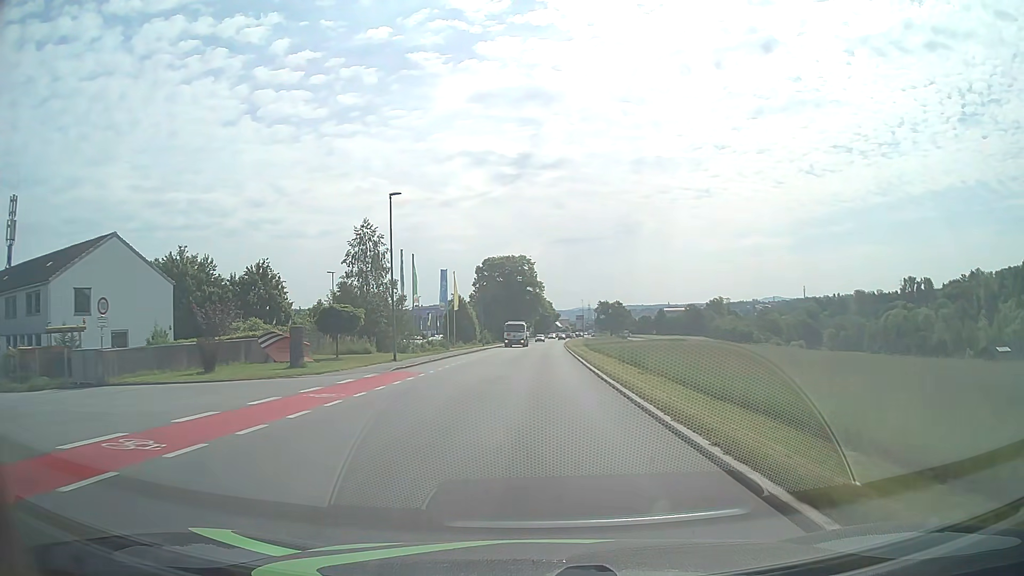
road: tertiary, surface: asphalt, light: Day
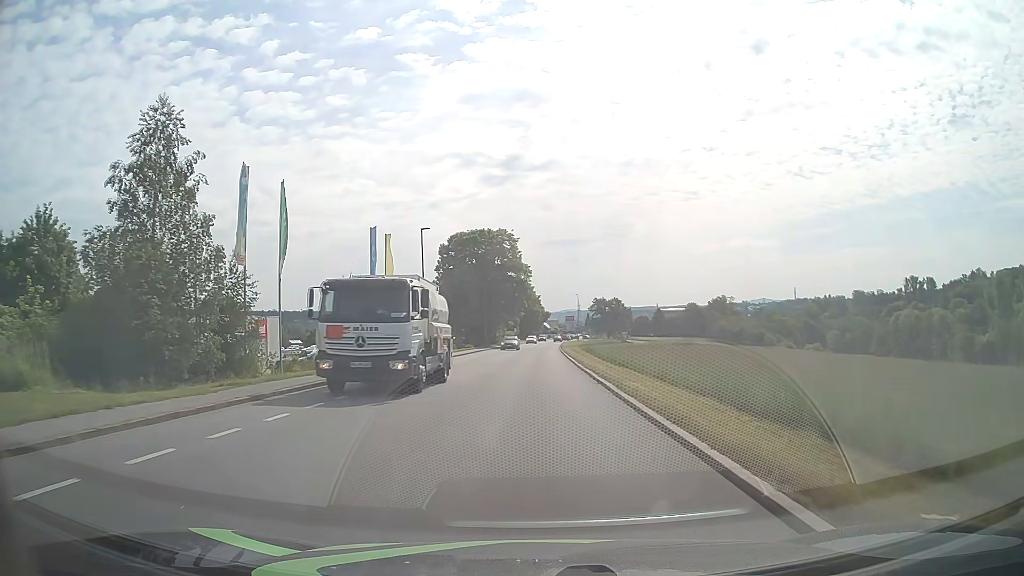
(+0.2, +30.6) m; +1°
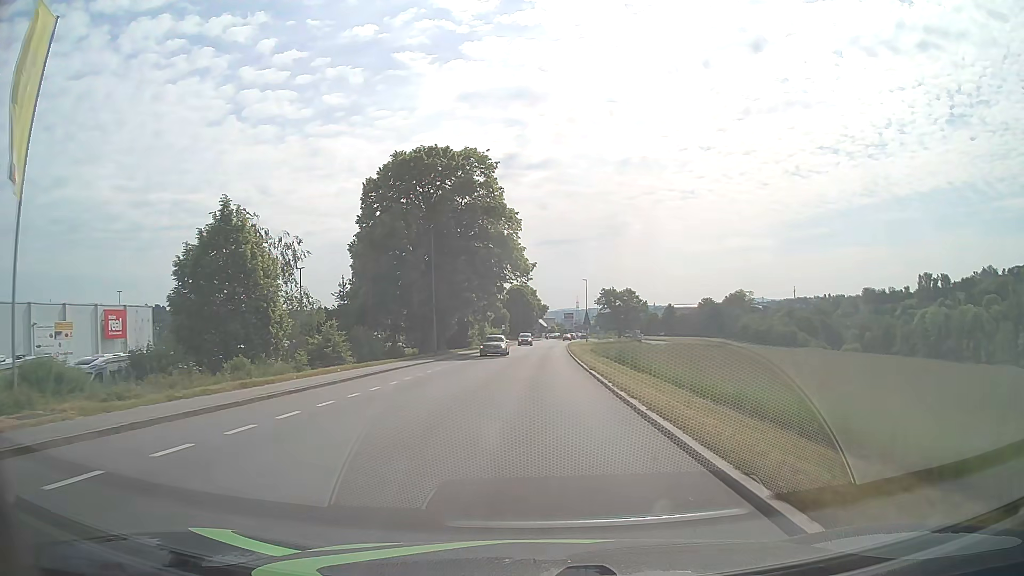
(+0.1, +37.6) m; 0°
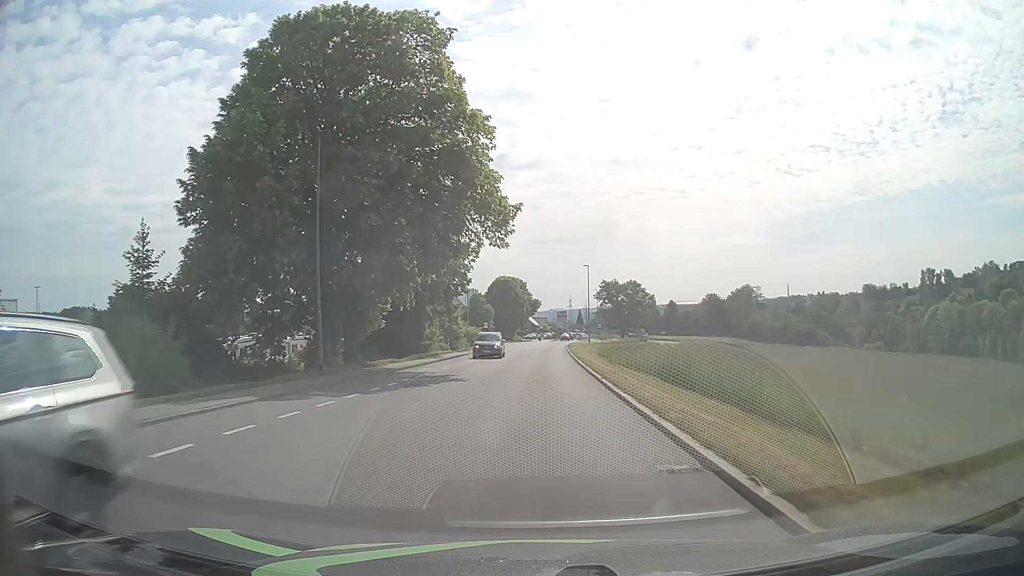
(+0.2, +22.2) m; +1°
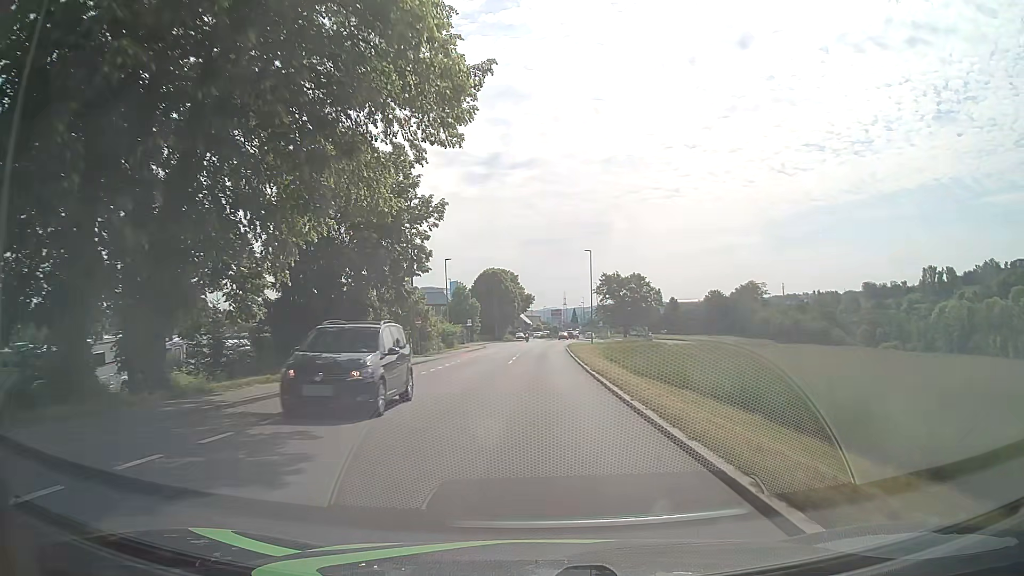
(+0.1, +14.7) m; 0°
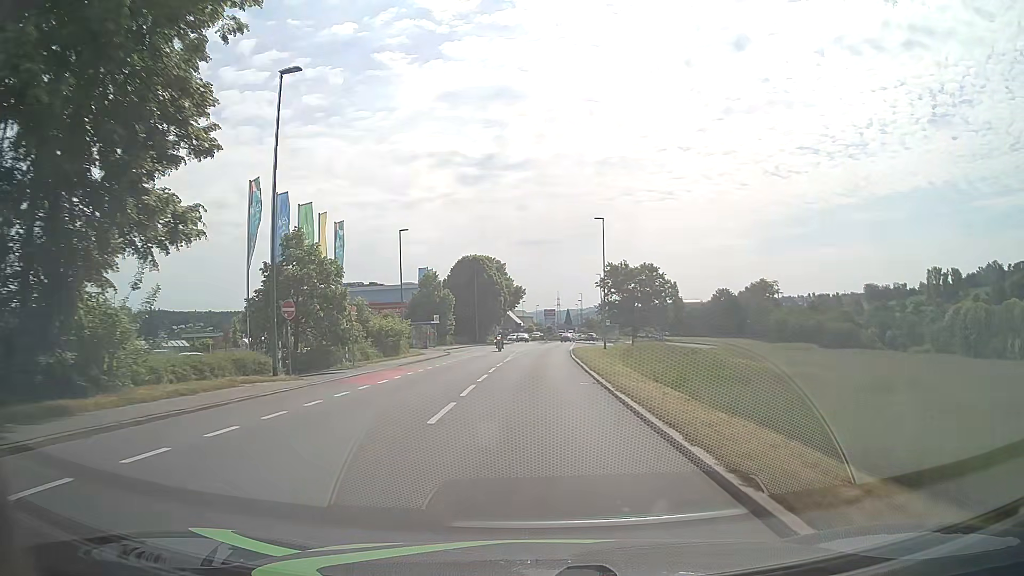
(+0.2, +21.8) m; +2°
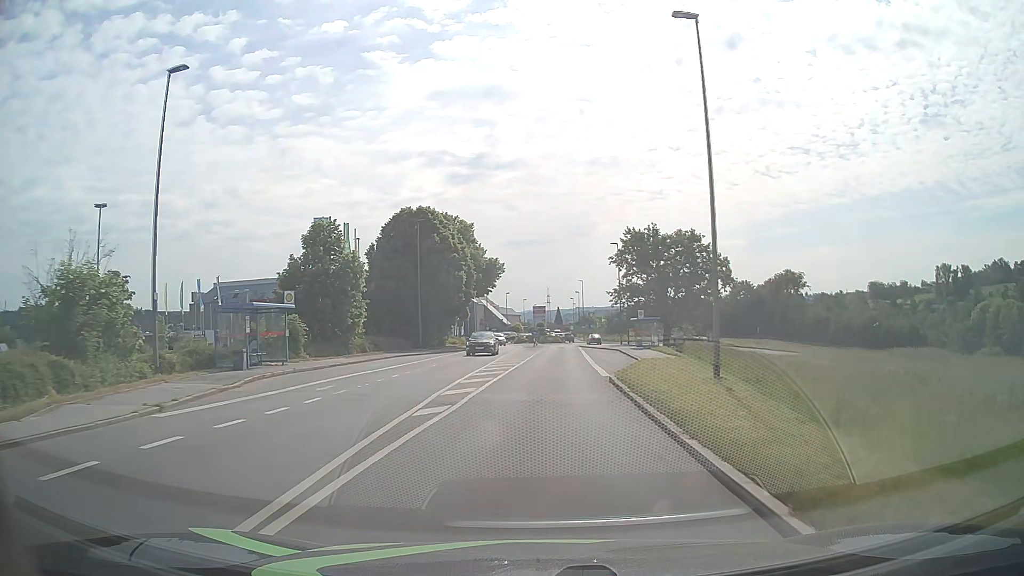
(-0.1, +35.3) m; 0°
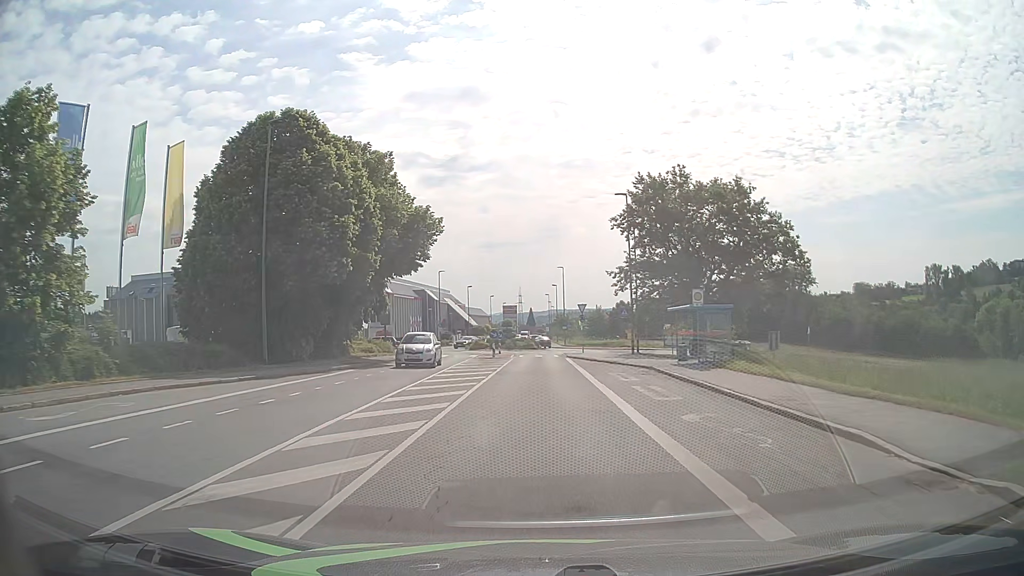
(+0.6, +25.8) m; +2°
